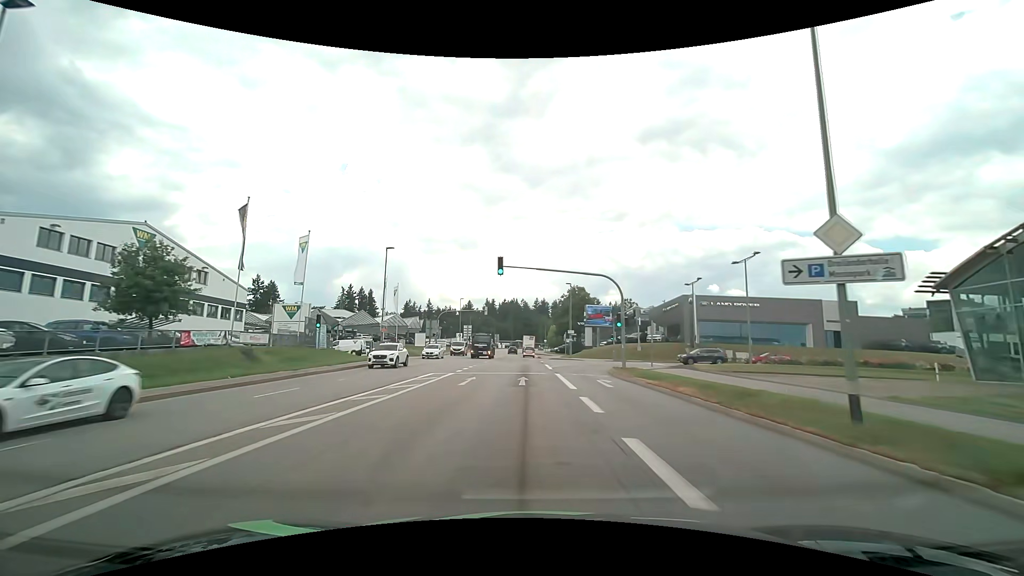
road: tertiary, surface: asphalt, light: Day
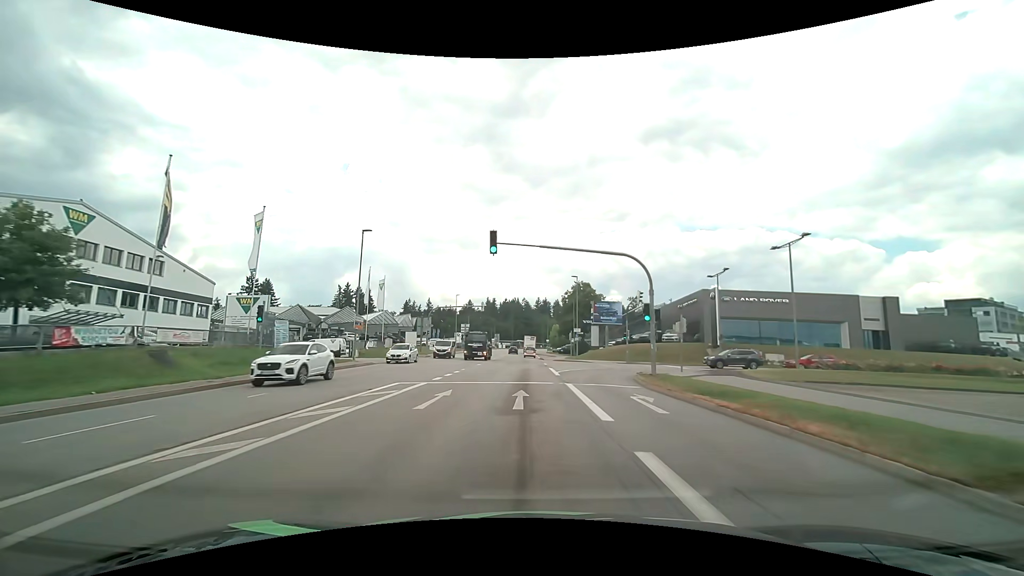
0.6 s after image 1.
(0.0, +7.1) m; 0°
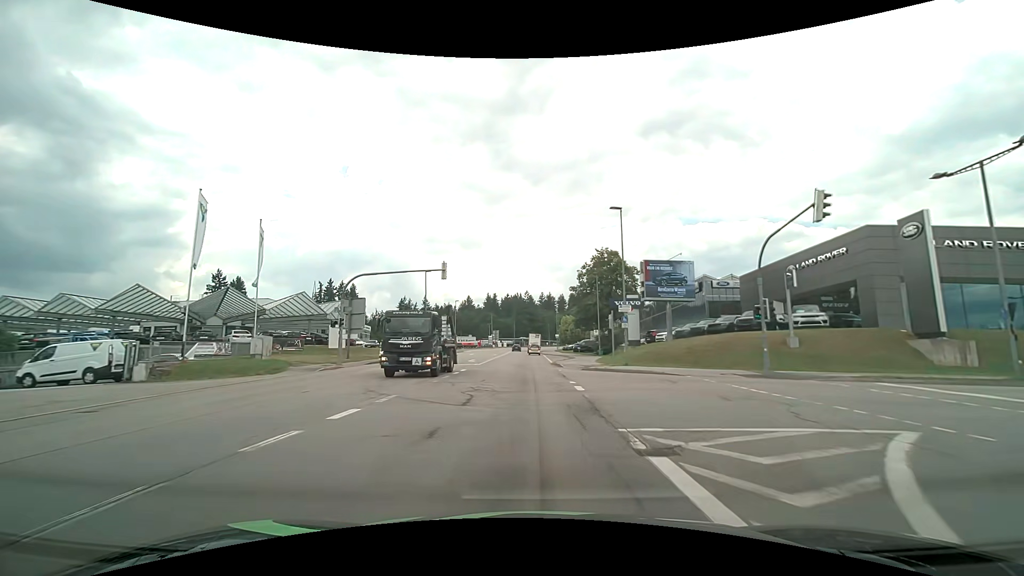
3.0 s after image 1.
(0.0, +29.1) m; 0°
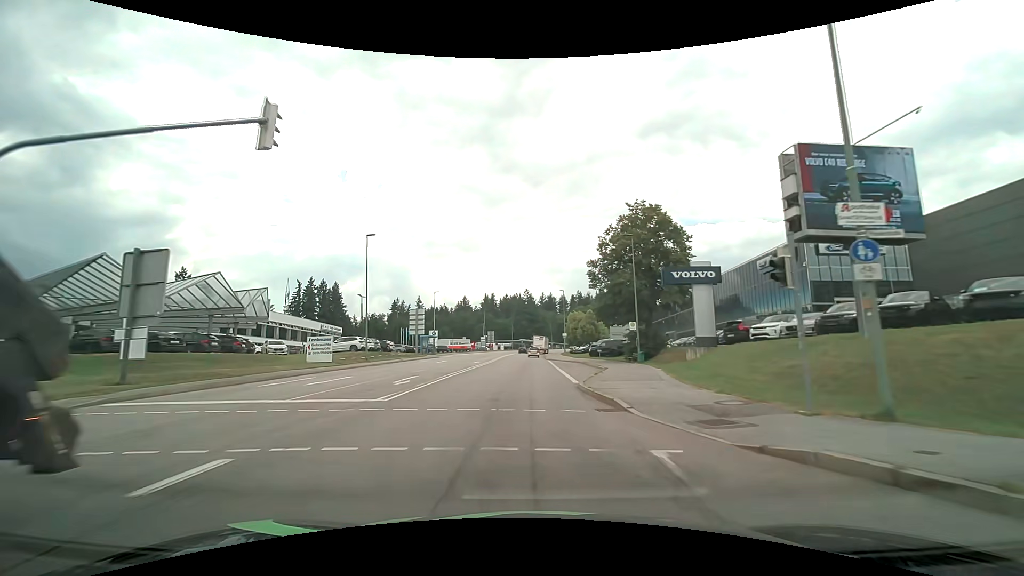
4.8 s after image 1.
(0.0, +22.6) m; 0°
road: secondary
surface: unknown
(0, +10) (0, +20) (0, +30) (0, +40) (0, +50) (0, +60) (0, +70) (0, +80) (0, +90) (0, +100) m
